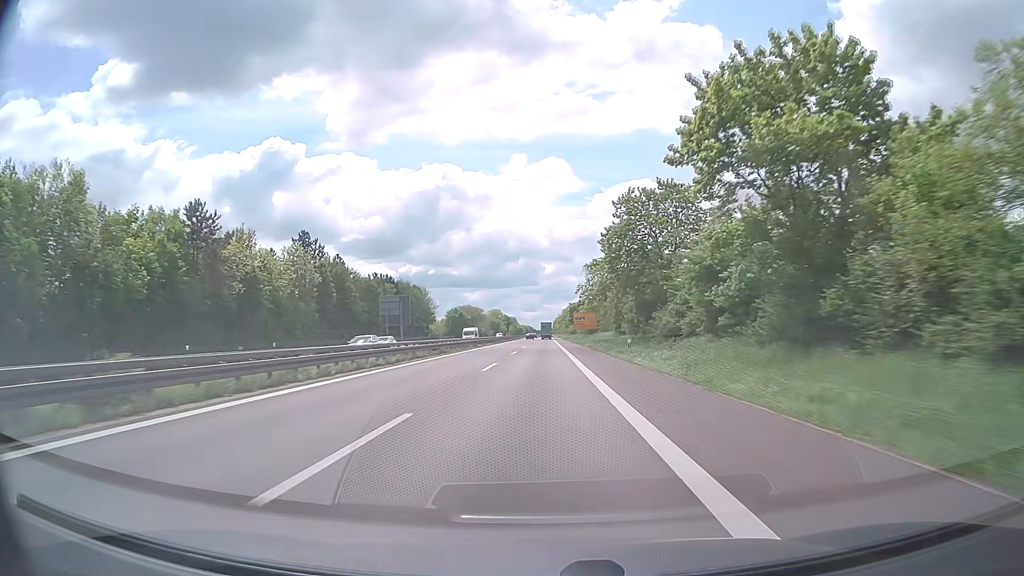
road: trunk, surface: asphalt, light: Day
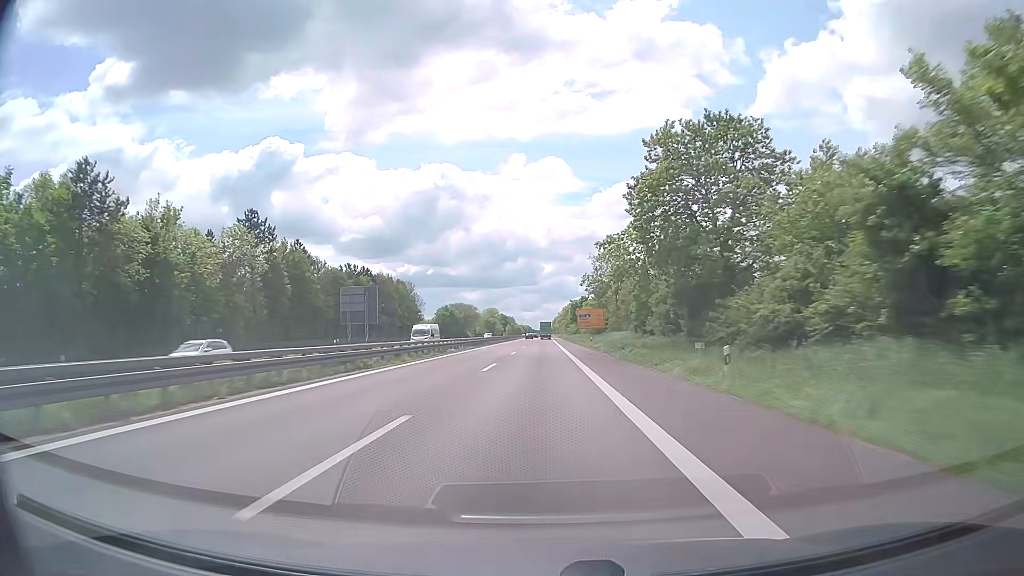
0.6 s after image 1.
(0.0, +19.5) m; 0°
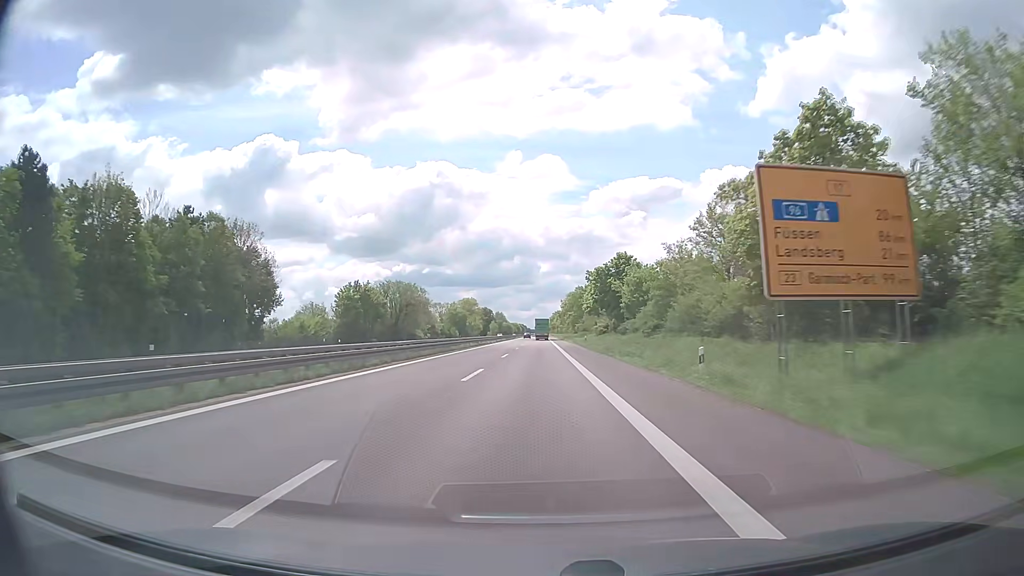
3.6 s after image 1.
(+0.2, +97.4) m; 0°
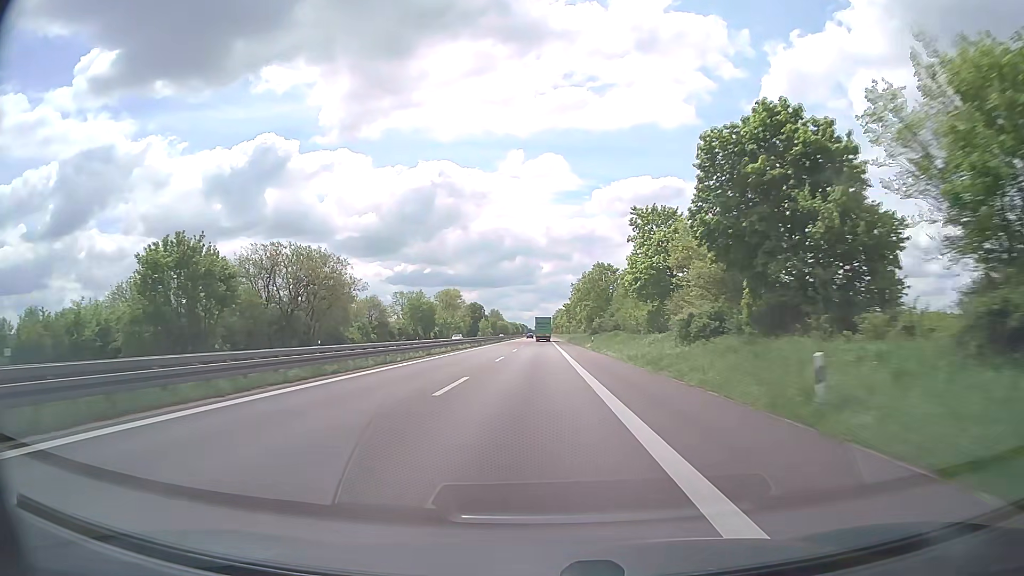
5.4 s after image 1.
(0.0, +58.6) m; 0°
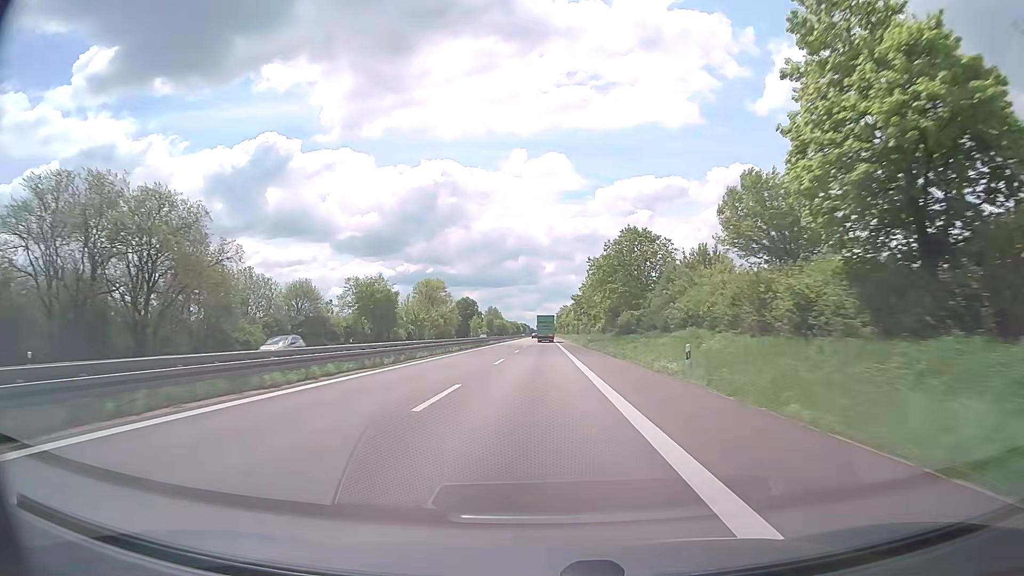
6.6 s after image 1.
(0.0, +39.1) m; 0°
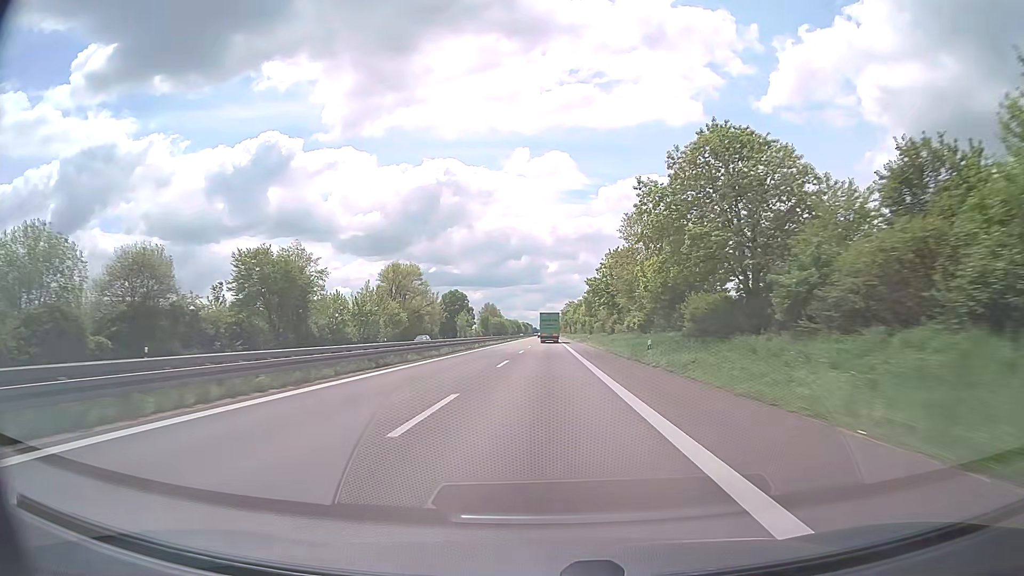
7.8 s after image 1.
(0.0, +39.1) m; 0°
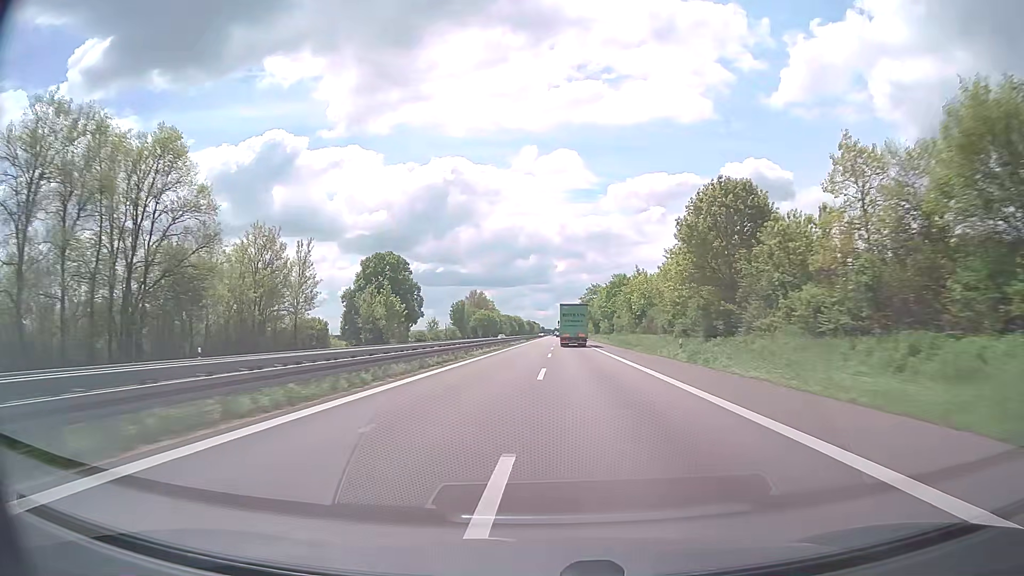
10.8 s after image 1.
(-0.8, +97.5) m; -1°
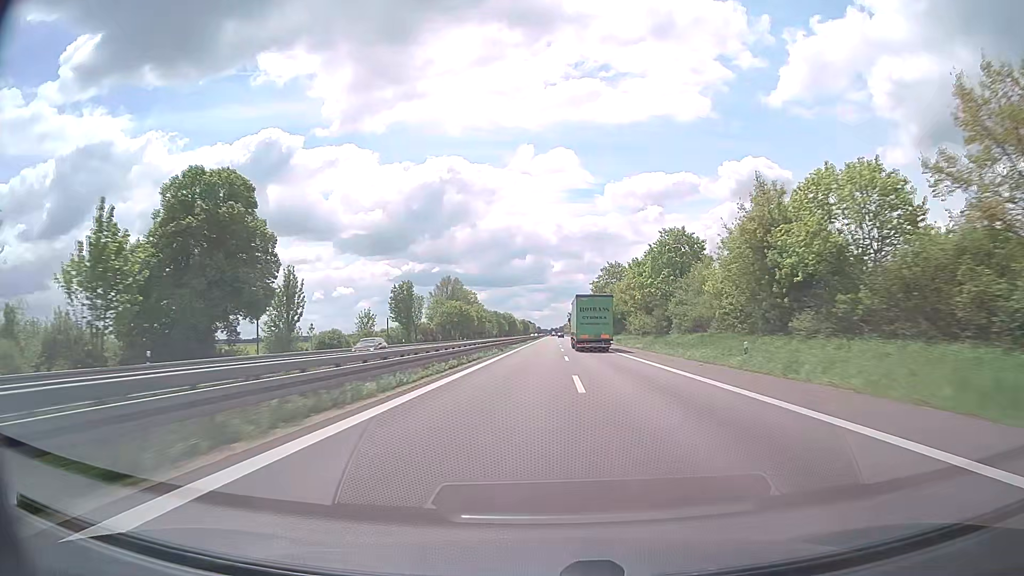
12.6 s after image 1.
(+0.1, +58.4) m; 0°
(0, +10) (0, +20) (0, +30) (0, +40) (0, +50) (0, +60) (+1, +70) (+1, +80) (+1, +90) (+1, +100) m
